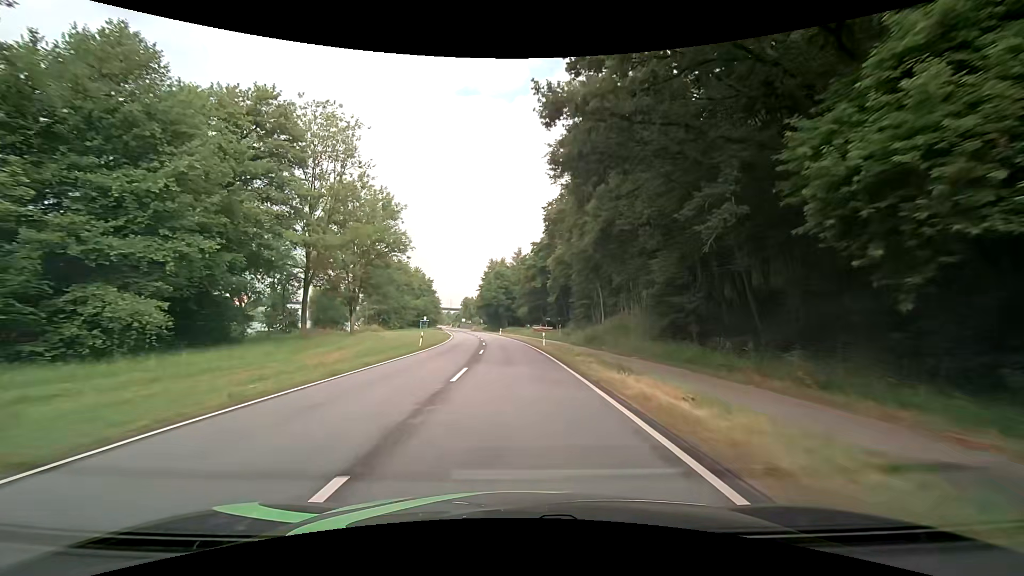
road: primary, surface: asphalt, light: Day
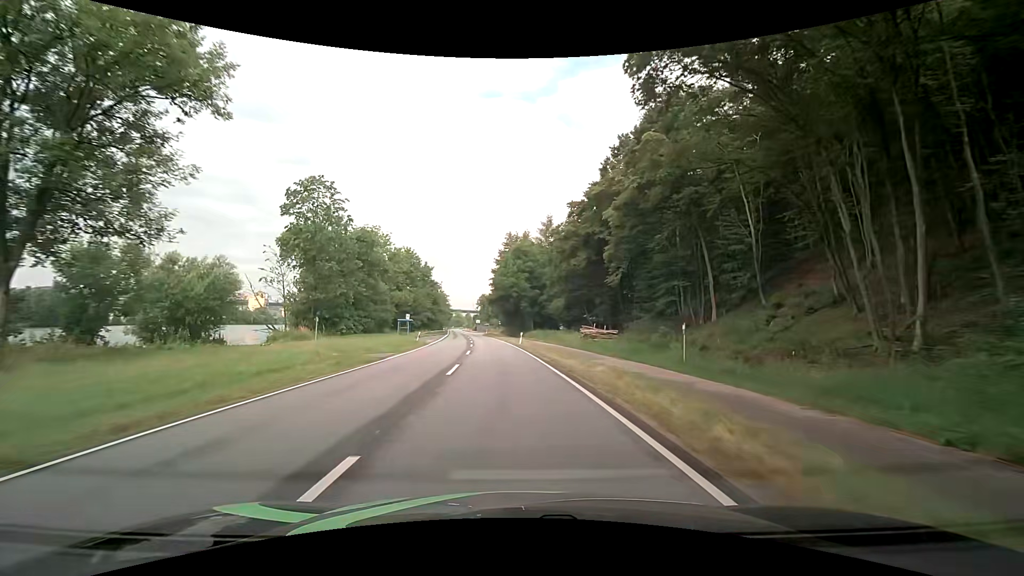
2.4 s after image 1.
(-0.5, +37.6) m; -3°
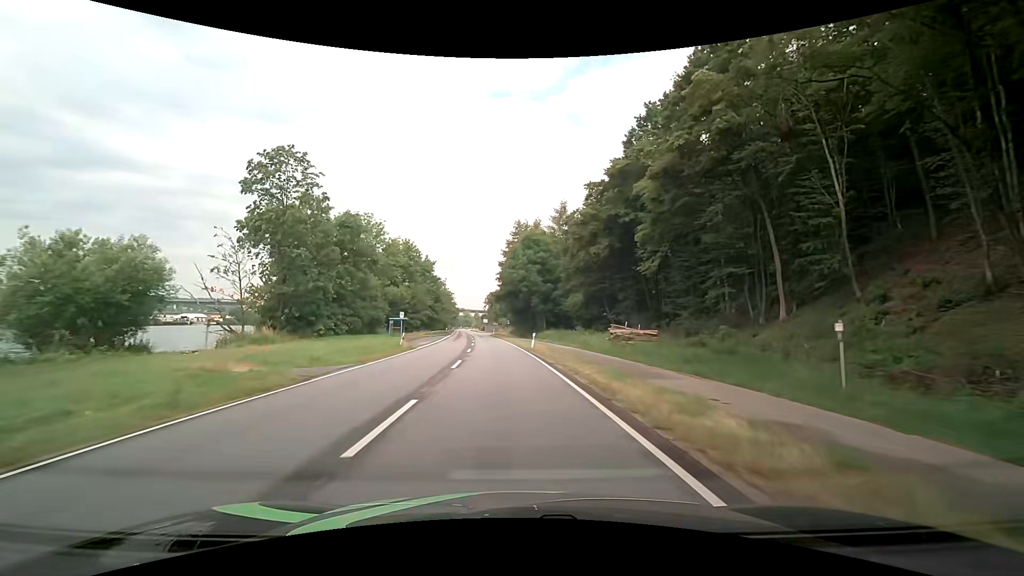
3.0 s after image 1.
(-0.1, +9.4) m; -1°
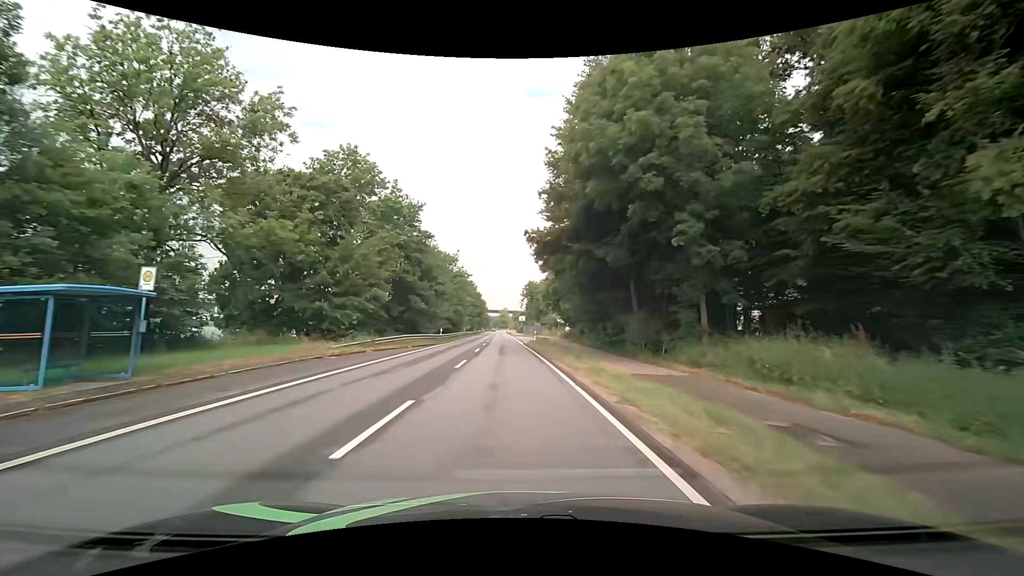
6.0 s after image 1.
(-2.4, +47.9) m; -5°
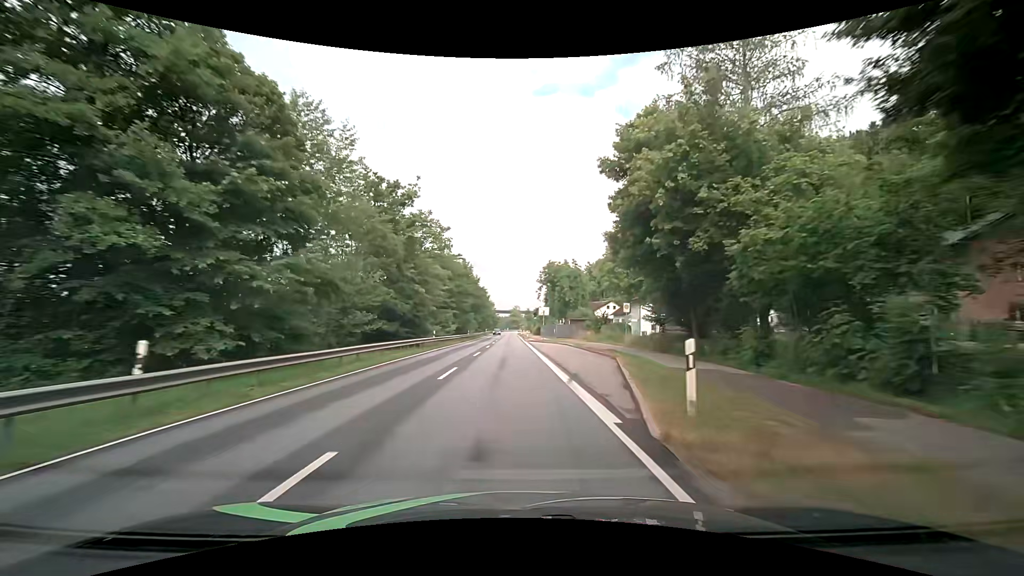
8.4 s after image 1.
(-0.9, +39.8) m; -2°
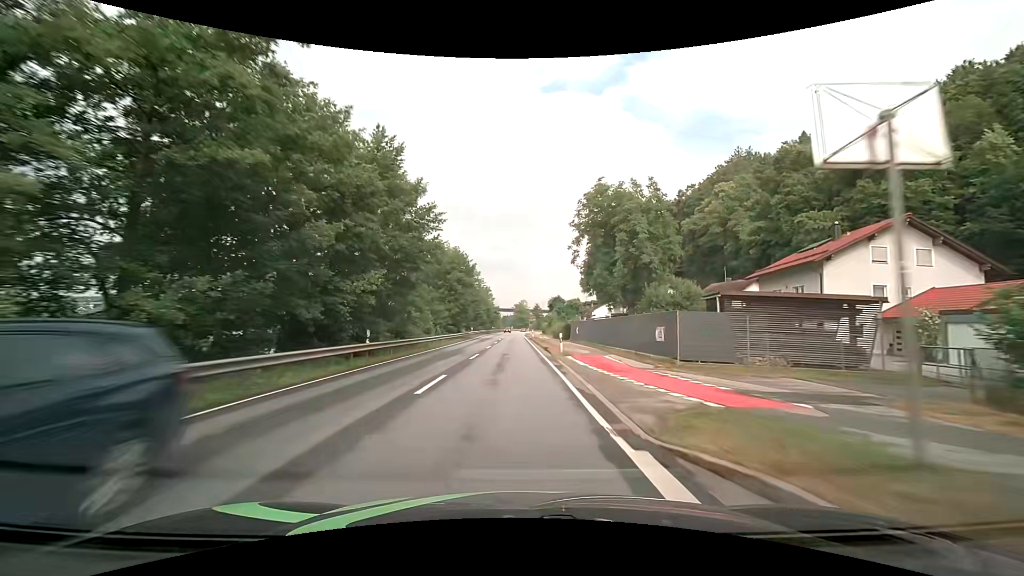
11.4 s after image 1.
(+0.1, +51.3) m; 0°
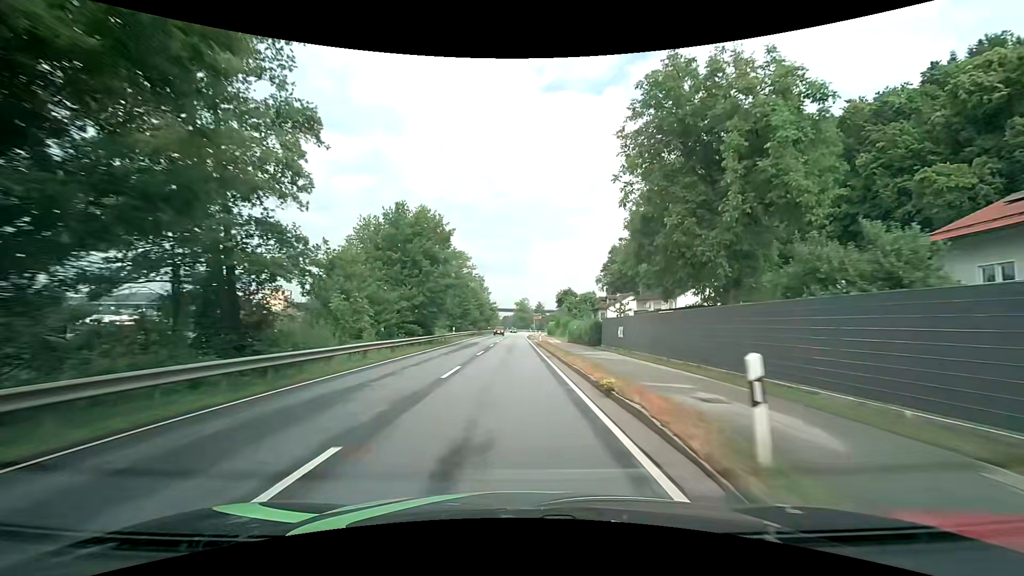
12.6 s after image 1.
(+0.1, +20.7) m; 0°
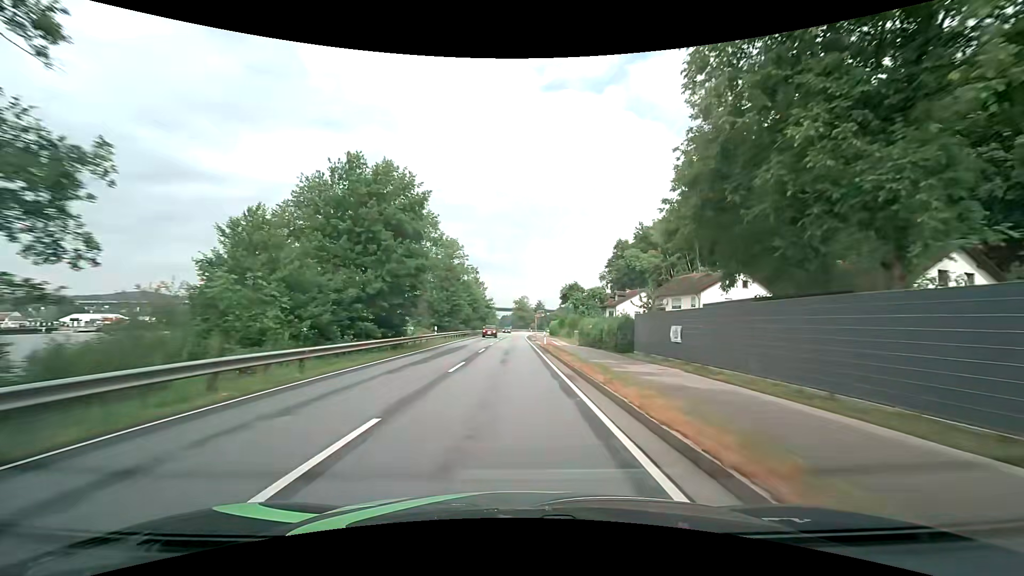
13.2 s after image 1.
(0.0, +10.4) m; 0°
(0, +10) (0, +20) (0, +30) (0, +40) (0, +50) (0, +60) (0, +70) (0, +80) (+1, +90) (+1, +100) m
